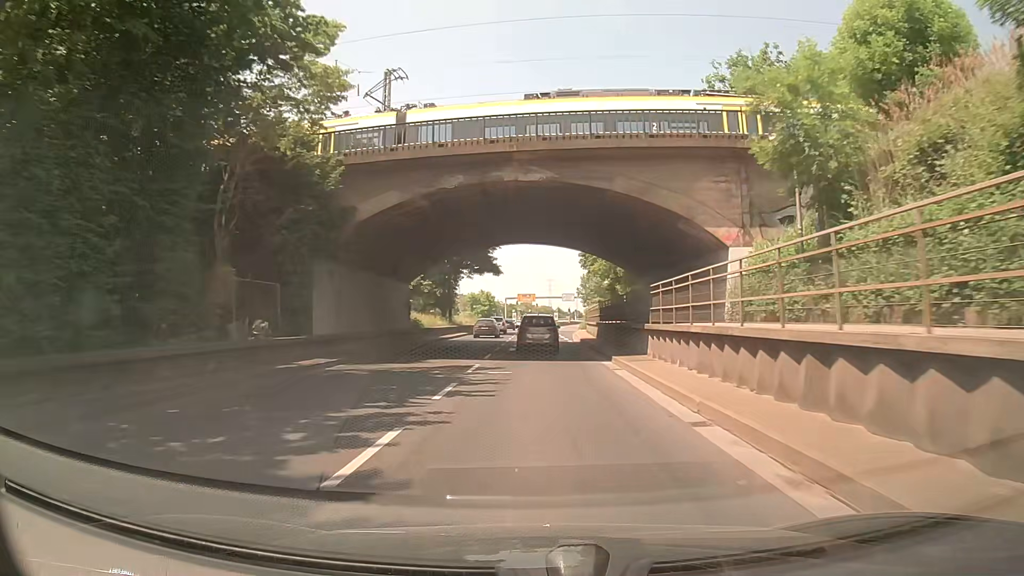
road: trunk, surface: asphalt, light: Day
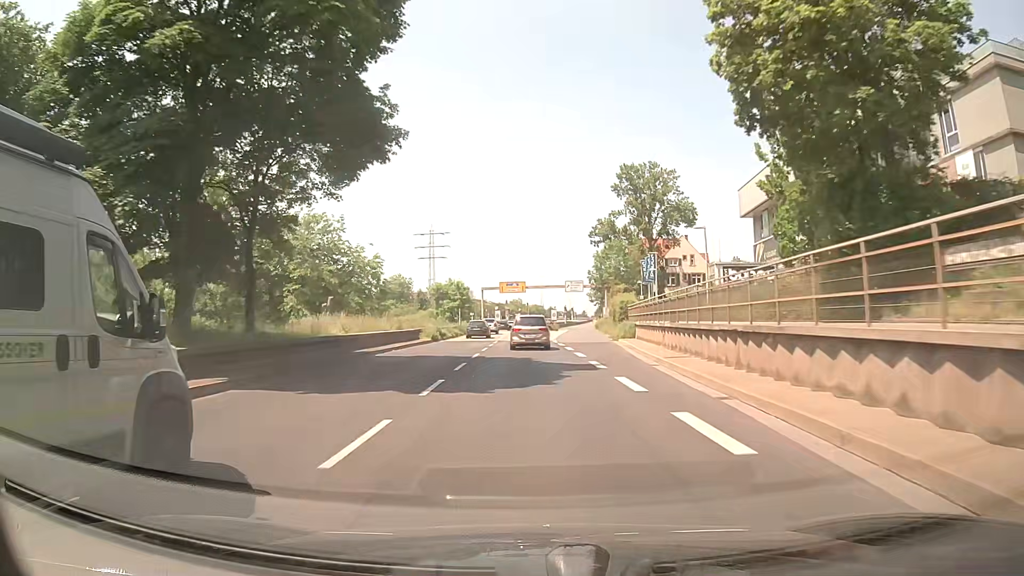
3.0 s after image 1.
(+0.2, +47.3) m; 0°
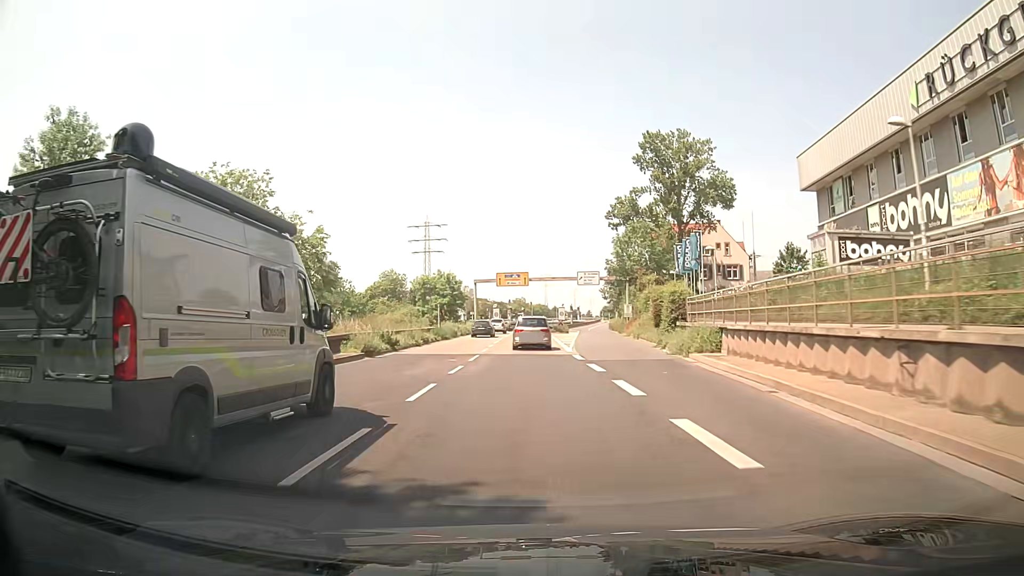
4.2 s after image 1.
(+0.3, +18.9) m; +1°
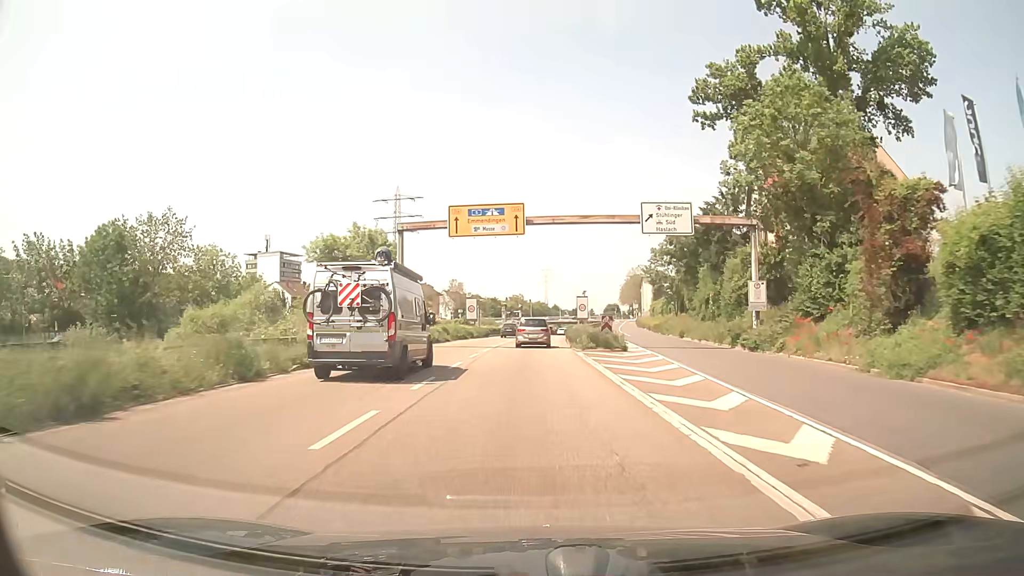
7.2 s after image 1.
(0.0, +47.6) m; 0°
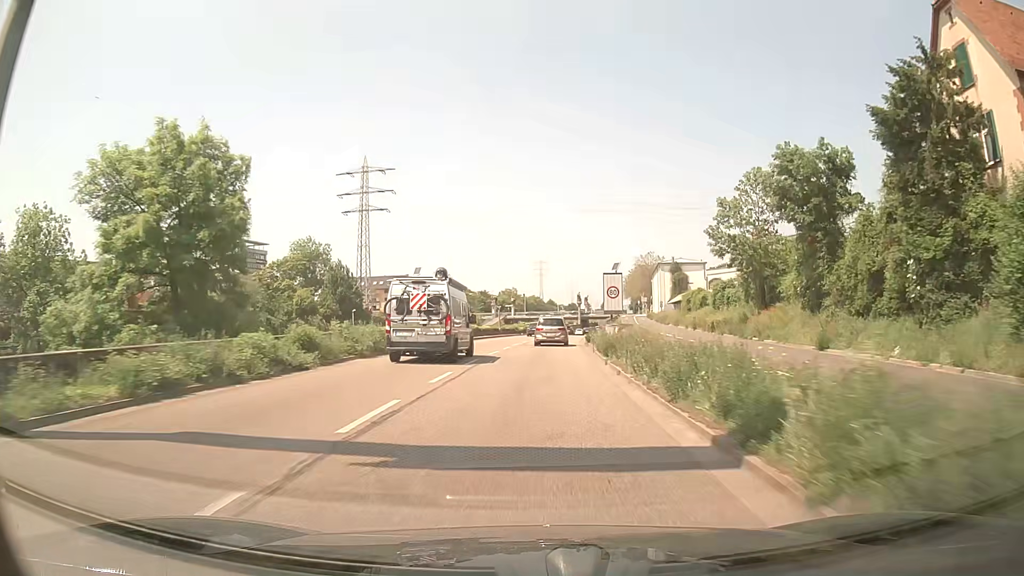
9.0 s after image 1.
(+0.2, +29.0) m; +1°
